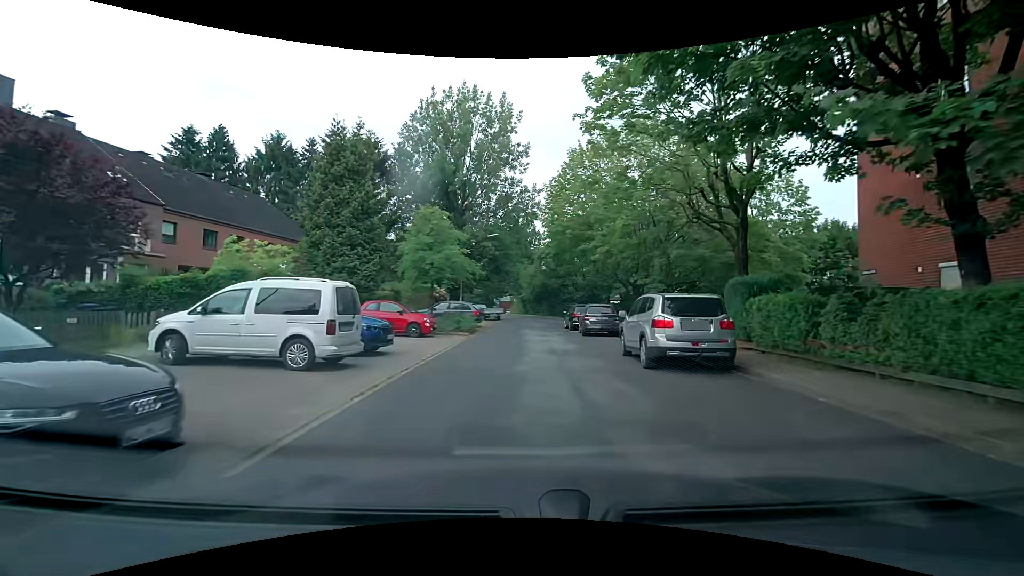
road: residential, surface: asphalt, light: Day
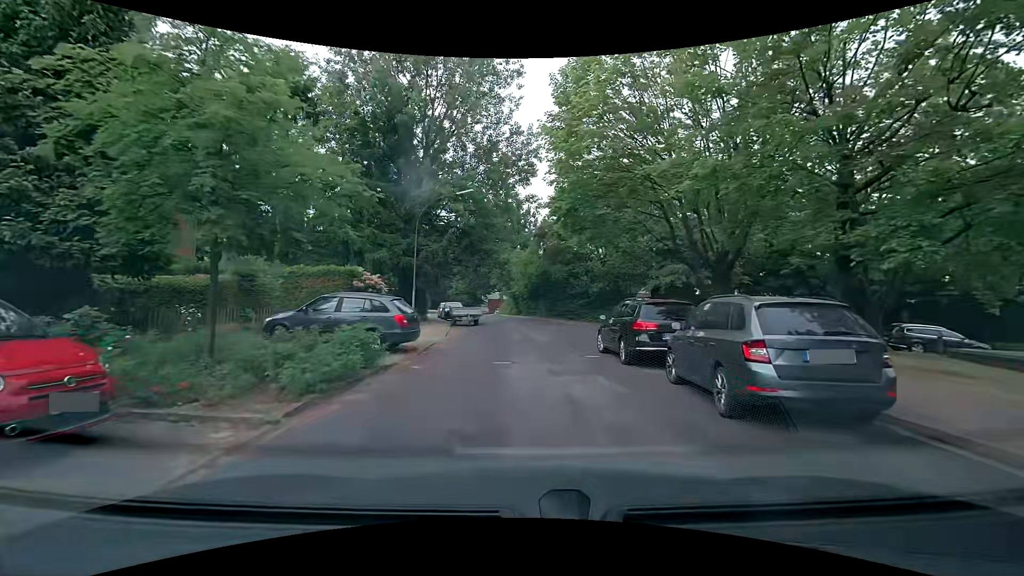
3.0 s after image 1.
(+0.1, +16.6) m; +2°
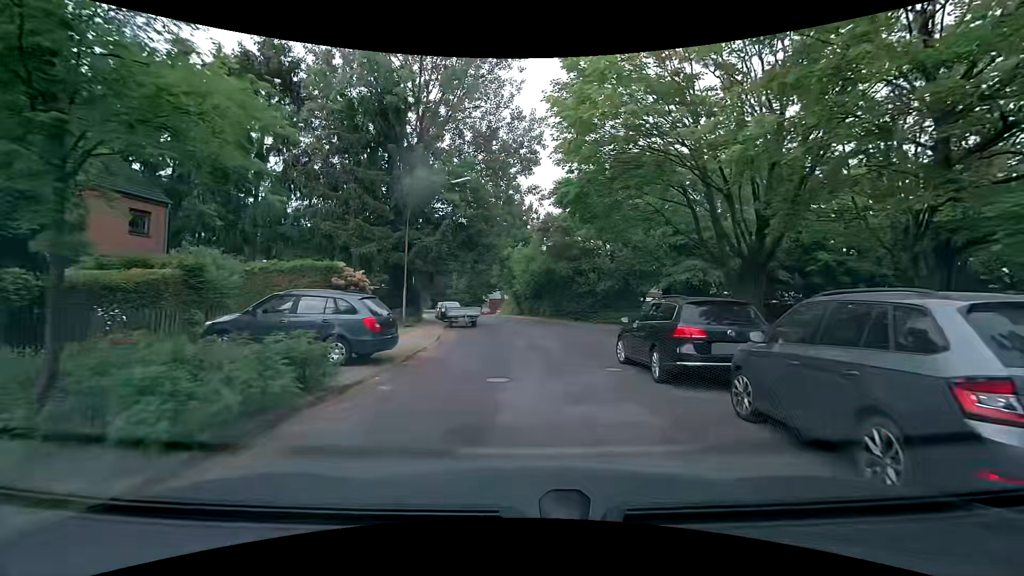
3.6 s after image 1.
(0.0, +2.6) m; -2°
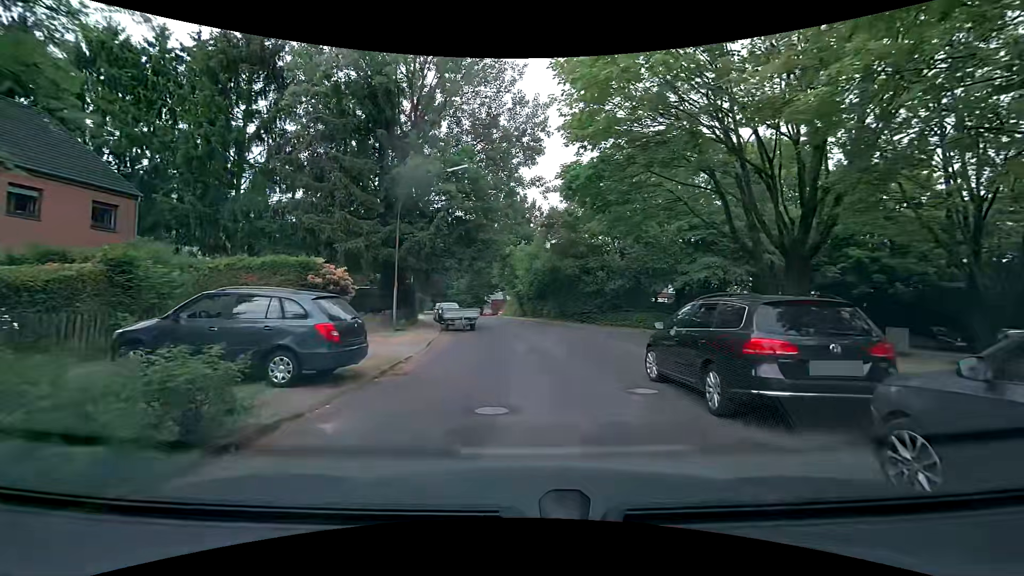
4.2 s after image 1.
(+0.1, +2.4) m; +1°
